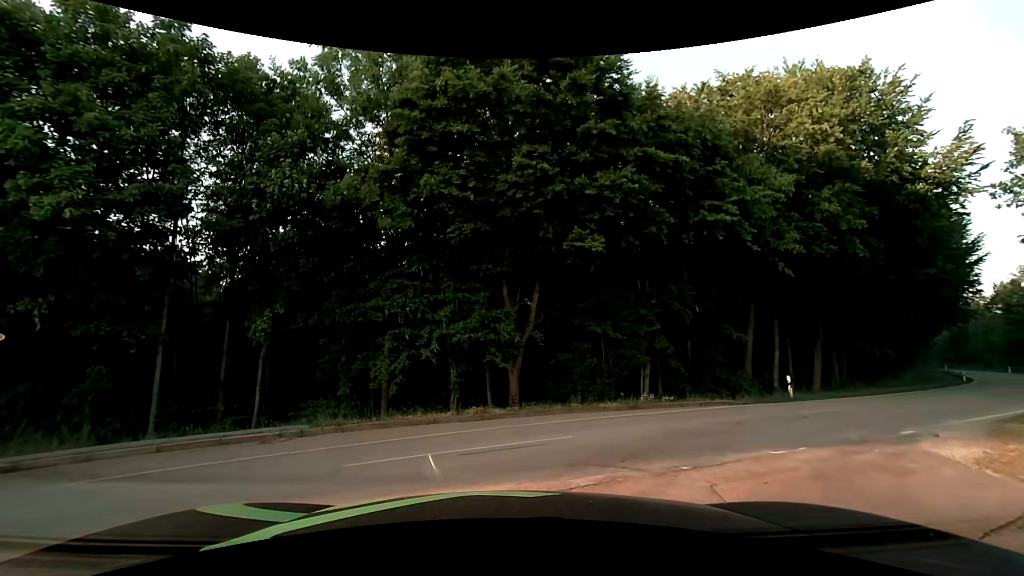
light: Day
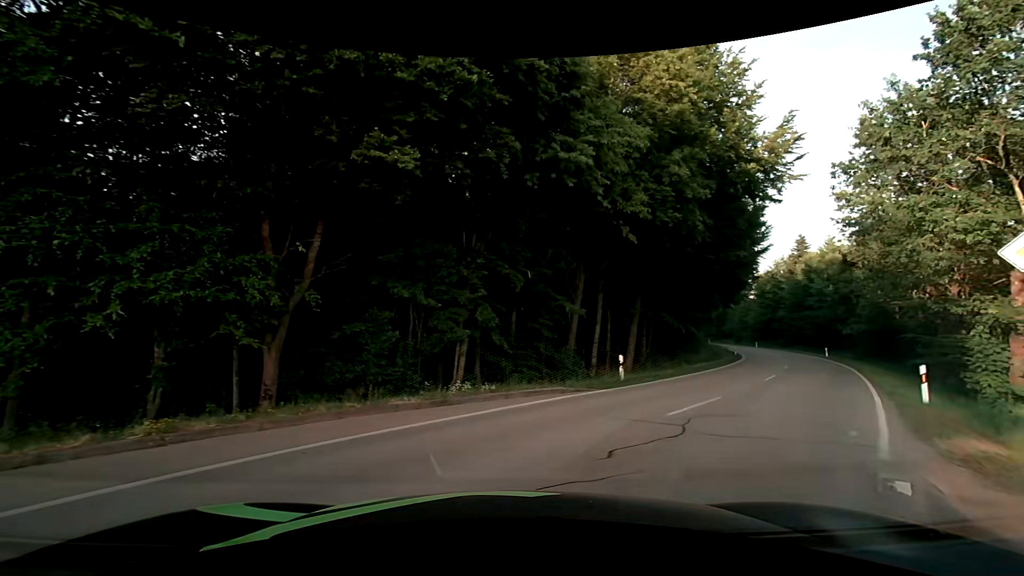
(+1.0, +5.6) m; +20°
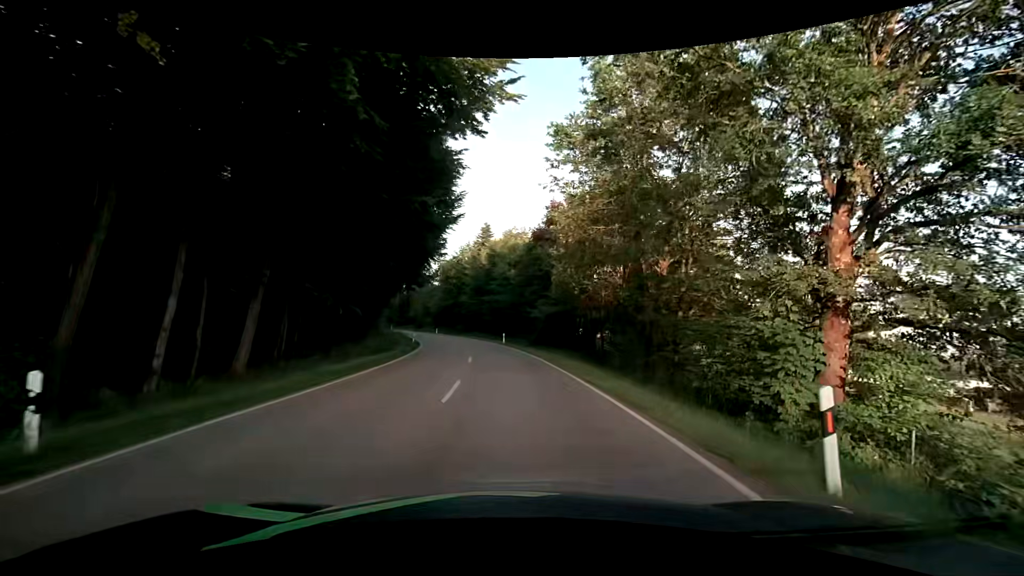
(+4.9, +11.2) m; +37°
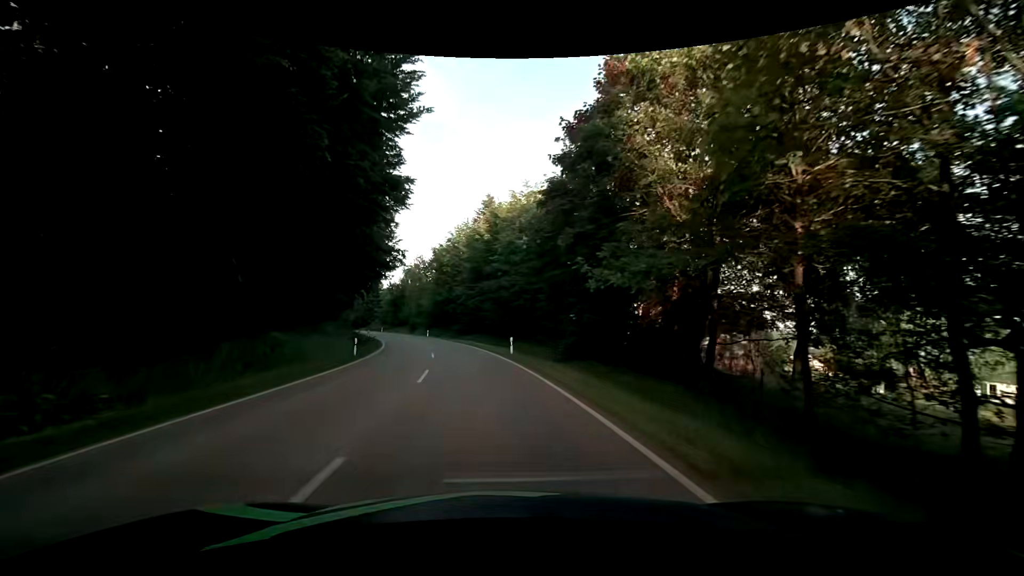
(+0.4, +20.4) m; 0°
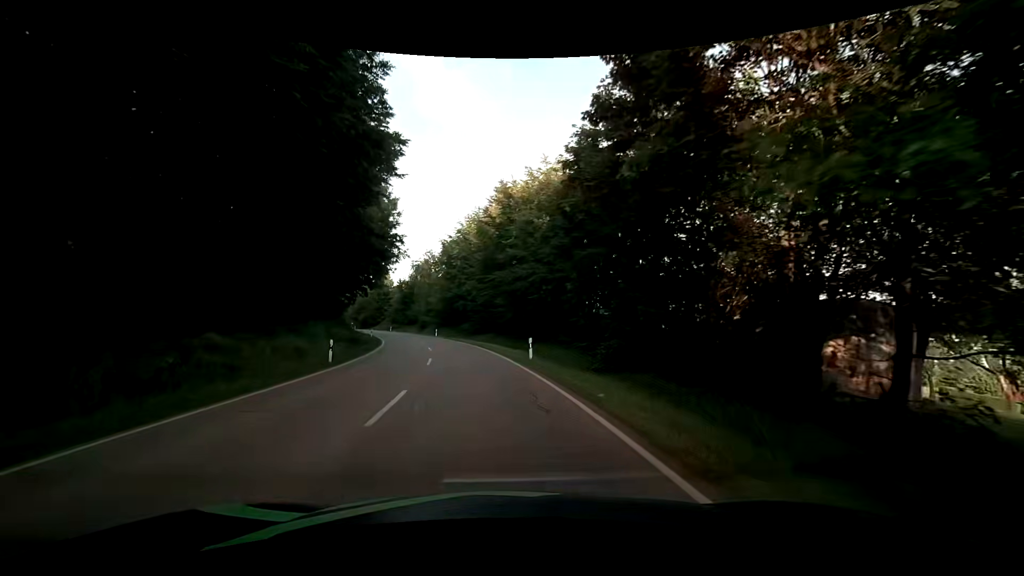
(-0.2, +6.3) m; -2°
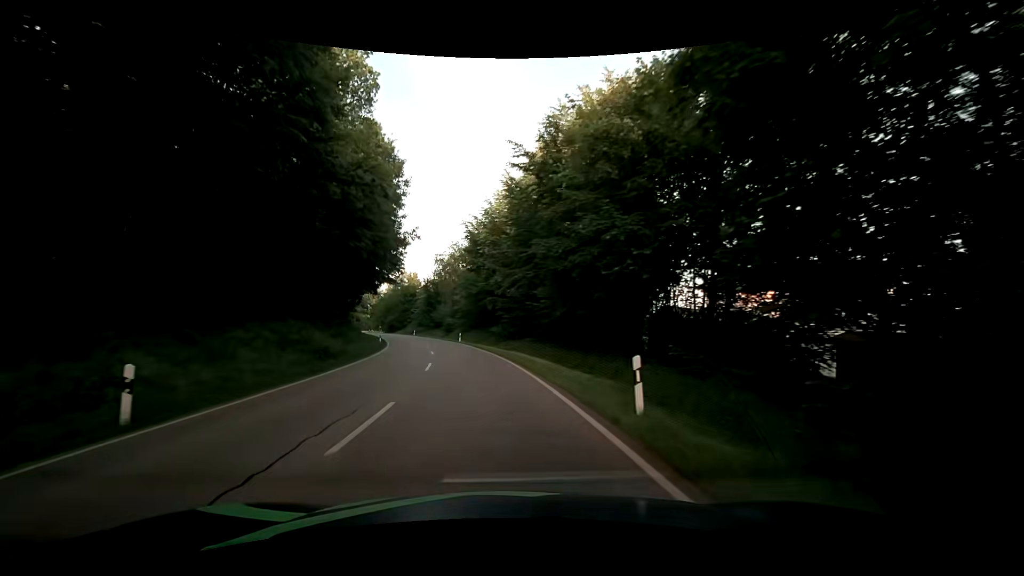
(-0.5, +13.5) m; -4°
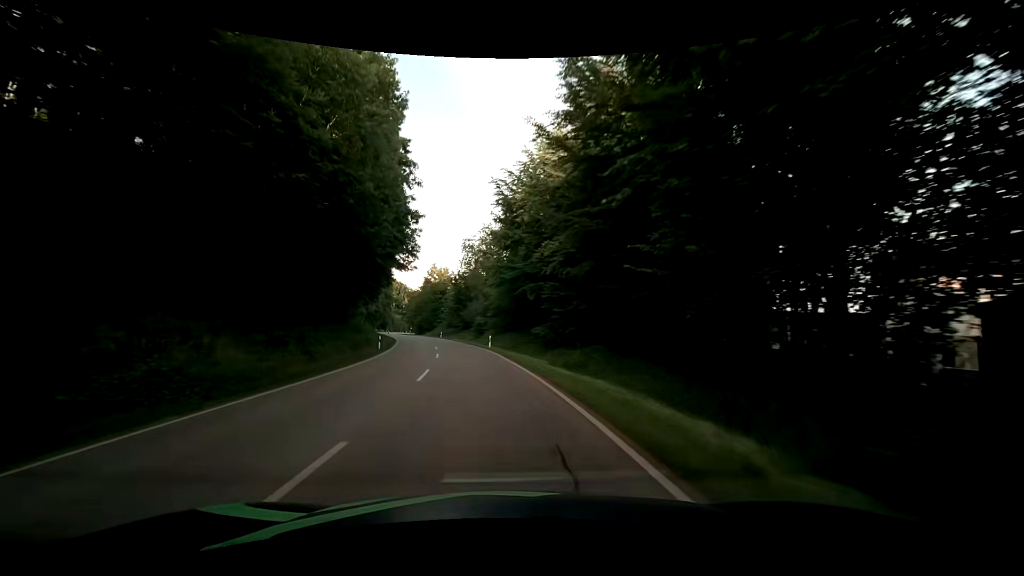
(-0.7, +15.6) m; -5°
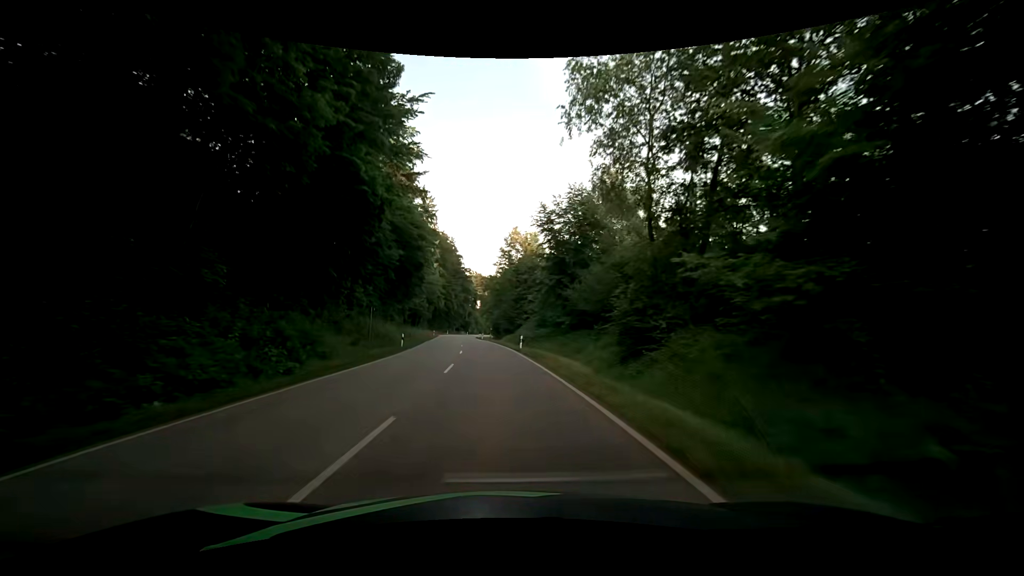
(-4.3, +46.4) m; -10°
(0, +10) (0, +20) (-1, +30) (-2, +40) (-3, +50) (-4, +60) (-5, +70) (-6, +80) (-7, +90) (-8, +100) m
